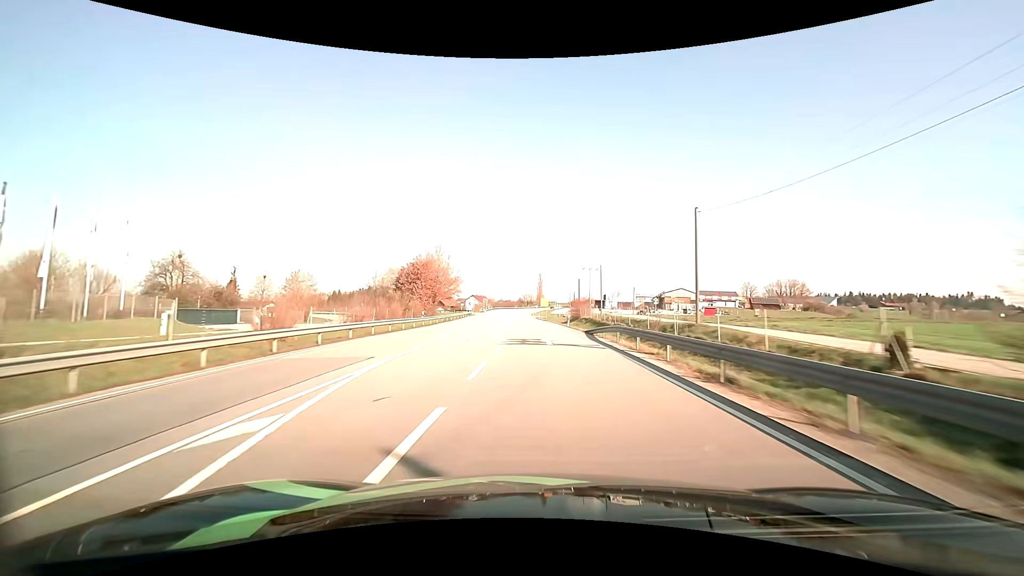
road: primary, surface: asphalt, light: Day
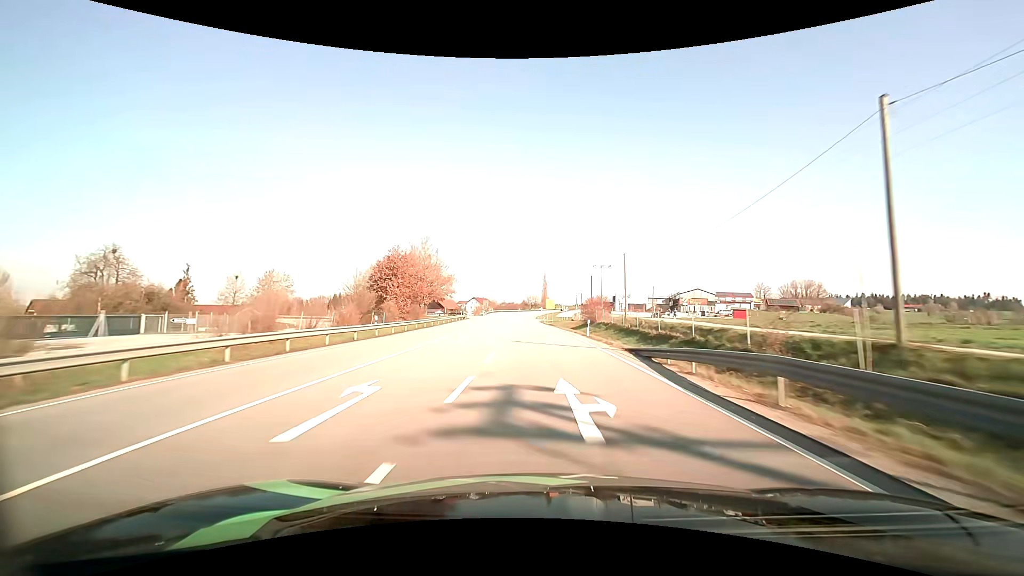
(-0.1, +14.4) m; -1°
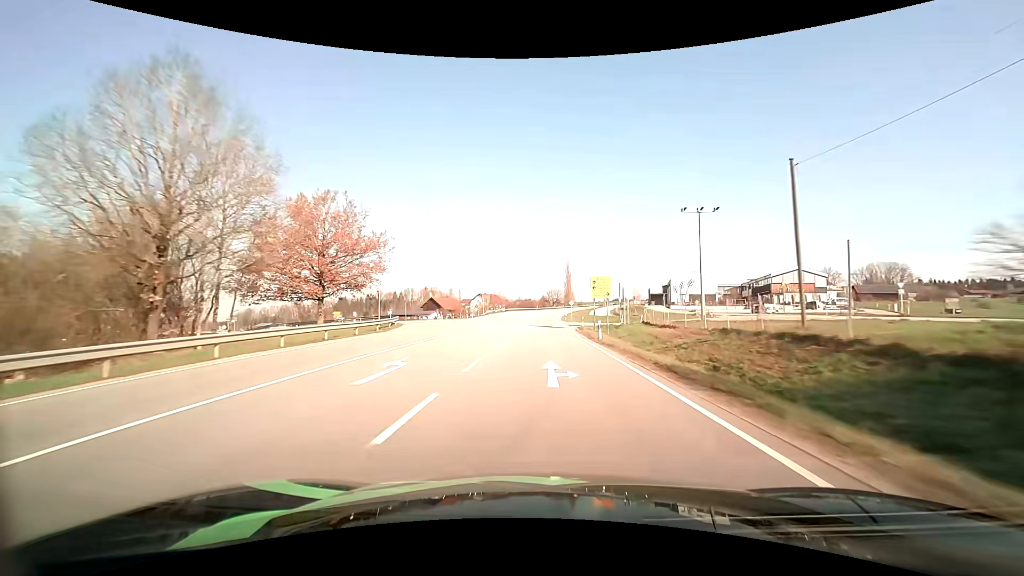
(-1.1, +56.6) m; -2°
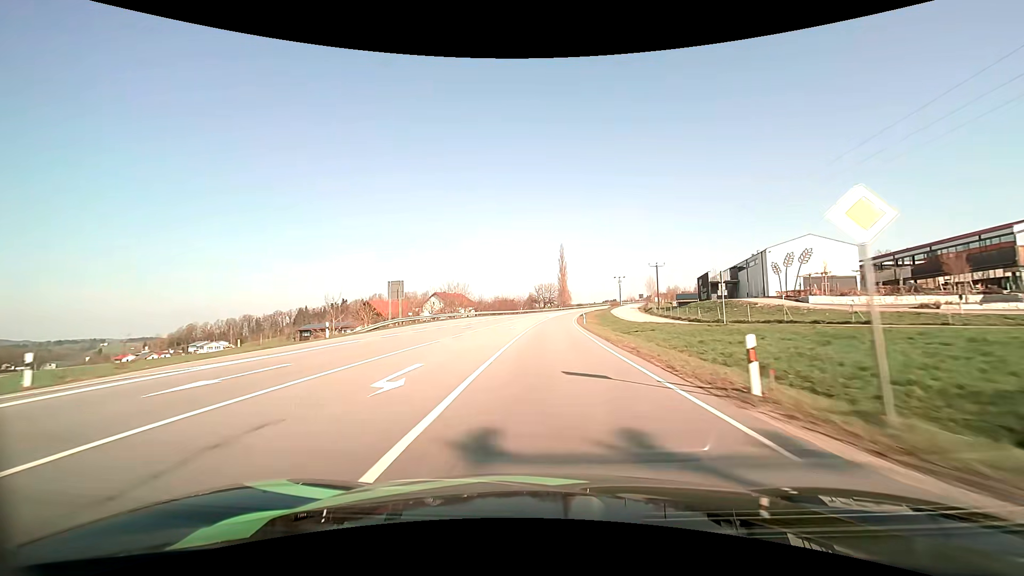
(+0.1, +68.8) m; +1°
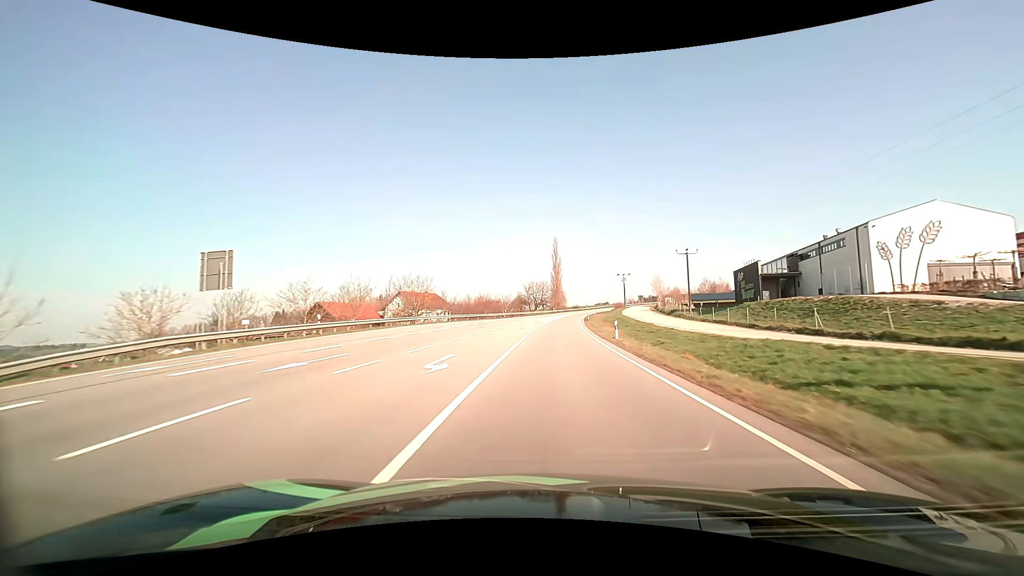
(+0.2, +27.0) m; +1°
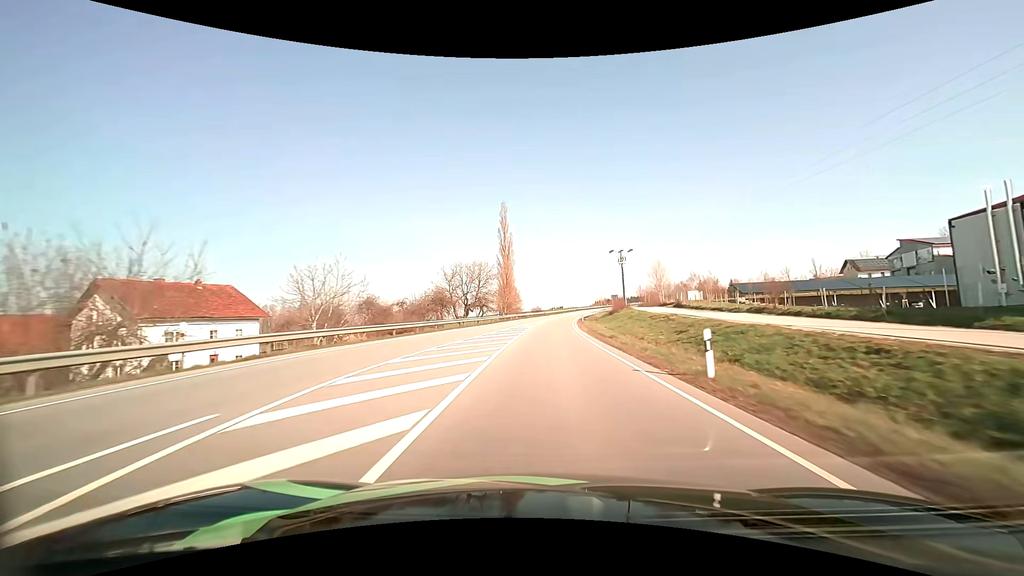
(+2.9, +66.9) m; +5°
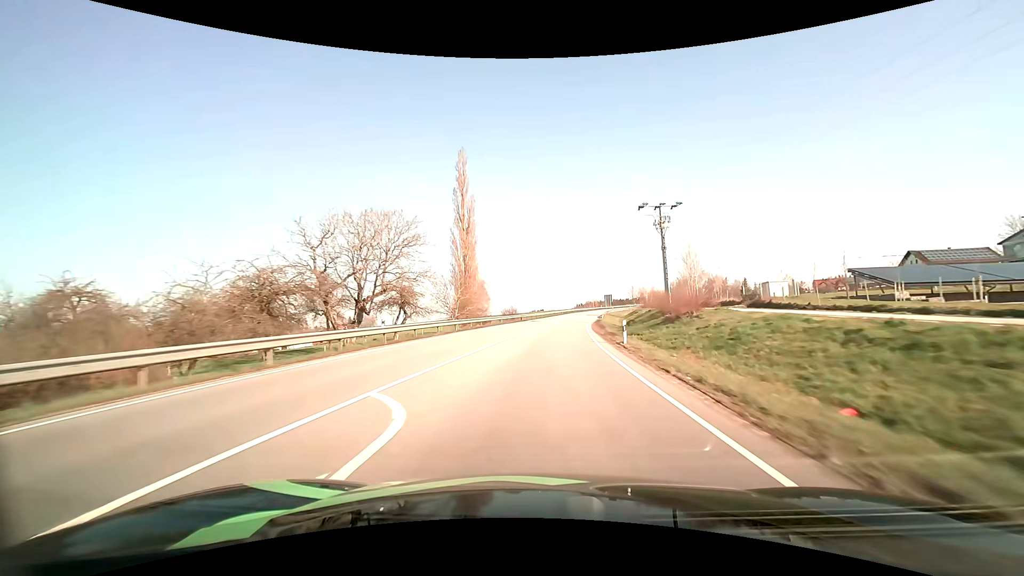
(+0.9, +39.9) m; +2°
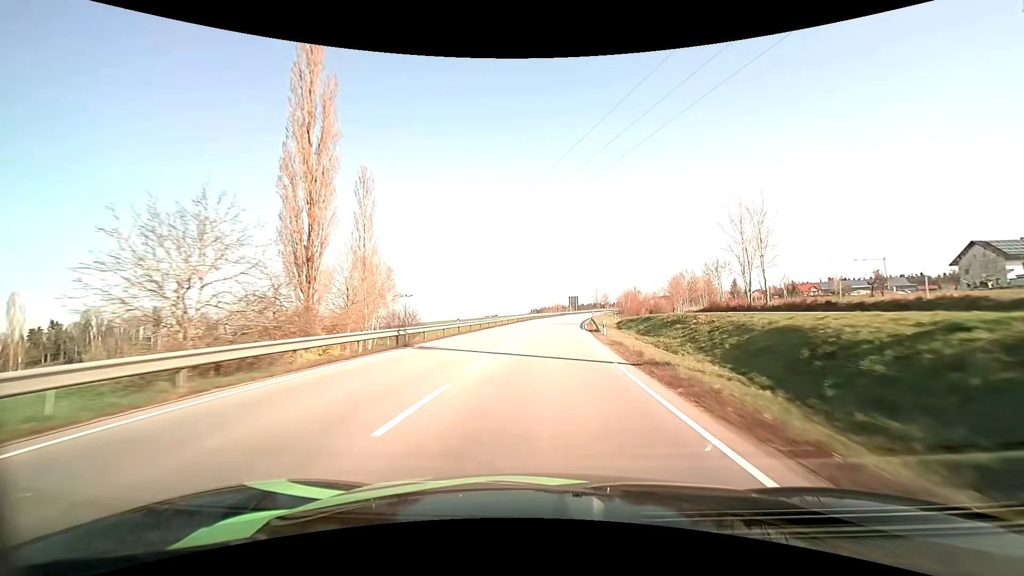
(+1.7, +39.8) m; +5°
(0, +10) (0, +20) (+1, +30) (+2, +40) (+2, +50) (+3, +60) (+5, +70) (+6, +80) (+7, +90) (+9, +99) m
